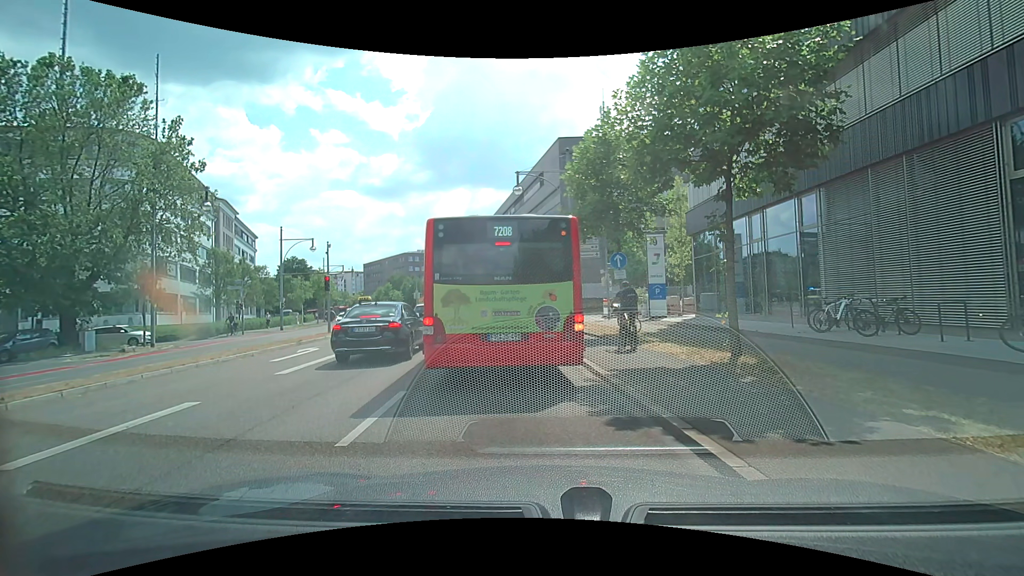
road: primary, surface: asphalt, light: Day
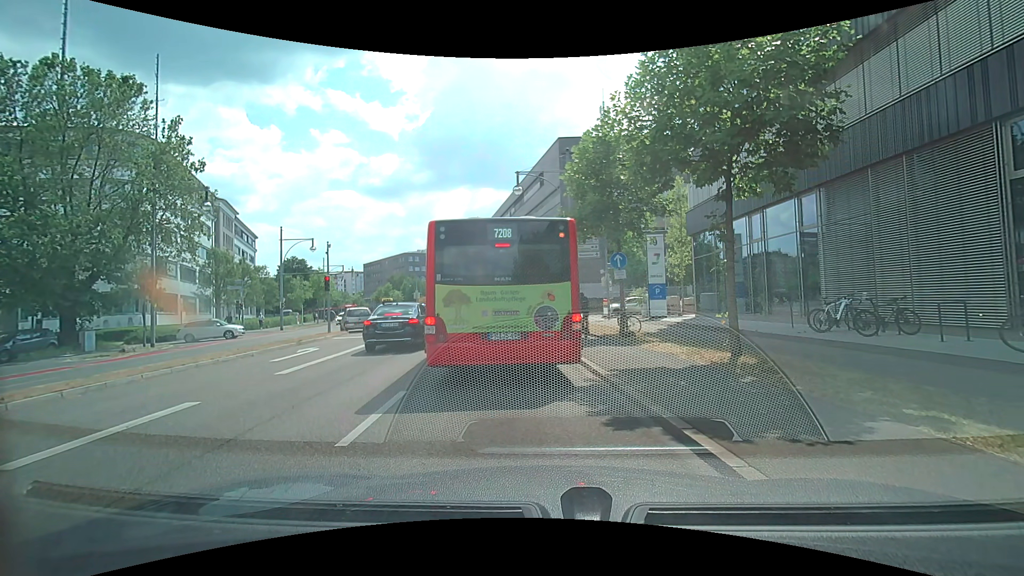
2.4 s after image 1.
(0.0, 0.0) m; 0°
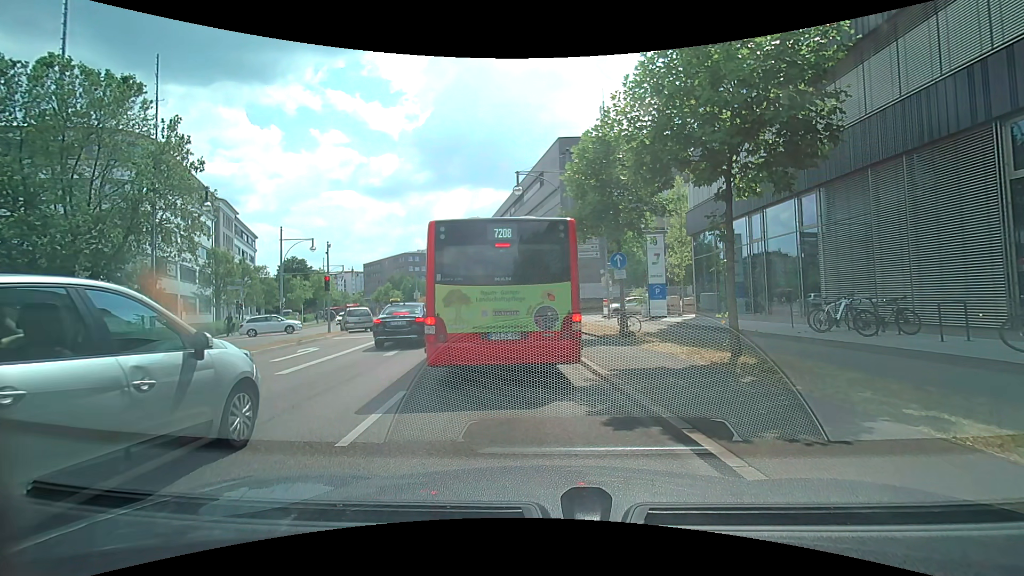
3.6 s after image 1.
(0.0, 0.0) m; 0°
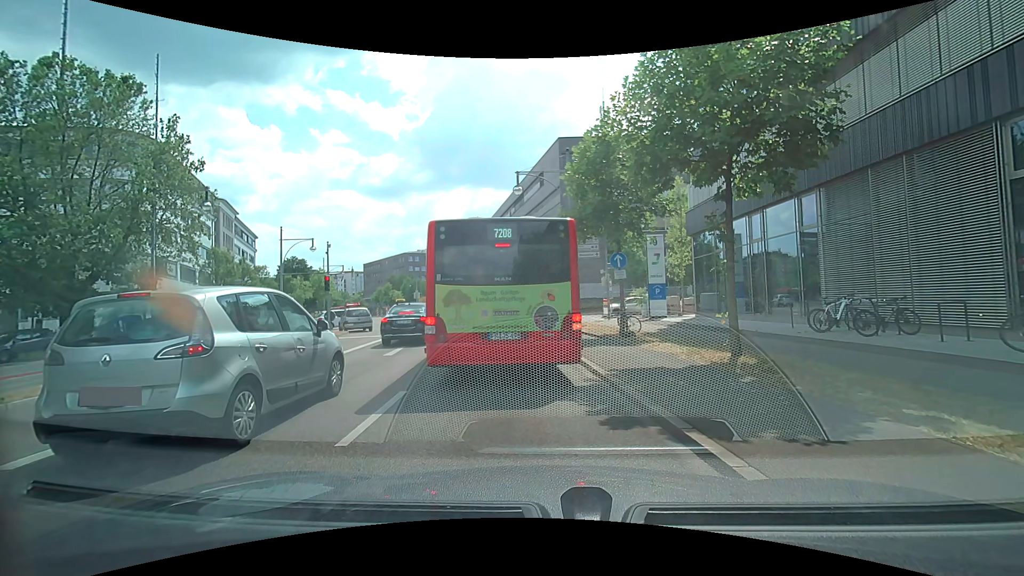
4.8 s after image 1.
(0.0, 0.0) m; 0°
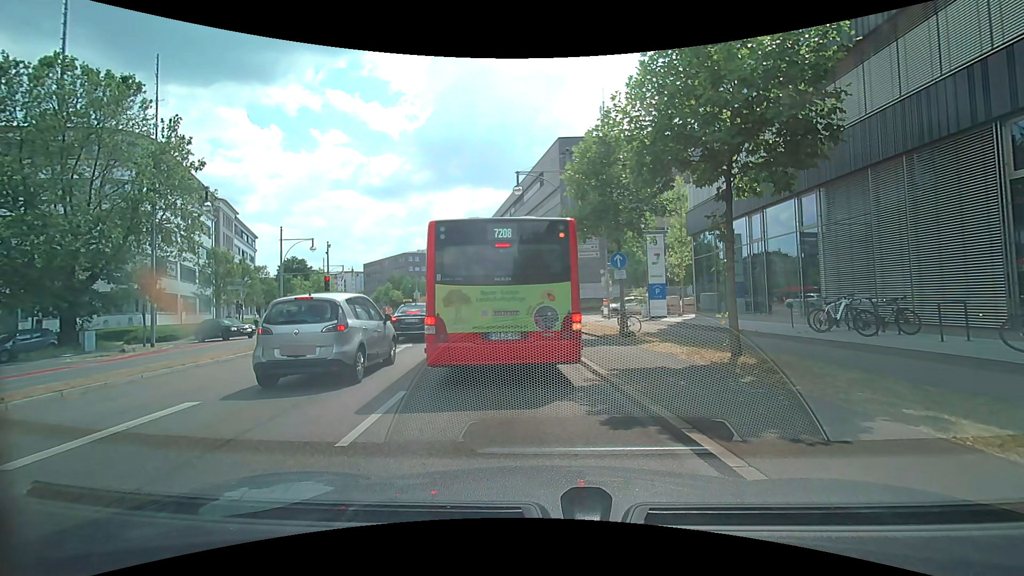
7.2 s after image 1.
(0.0, 0.0) m; 0°
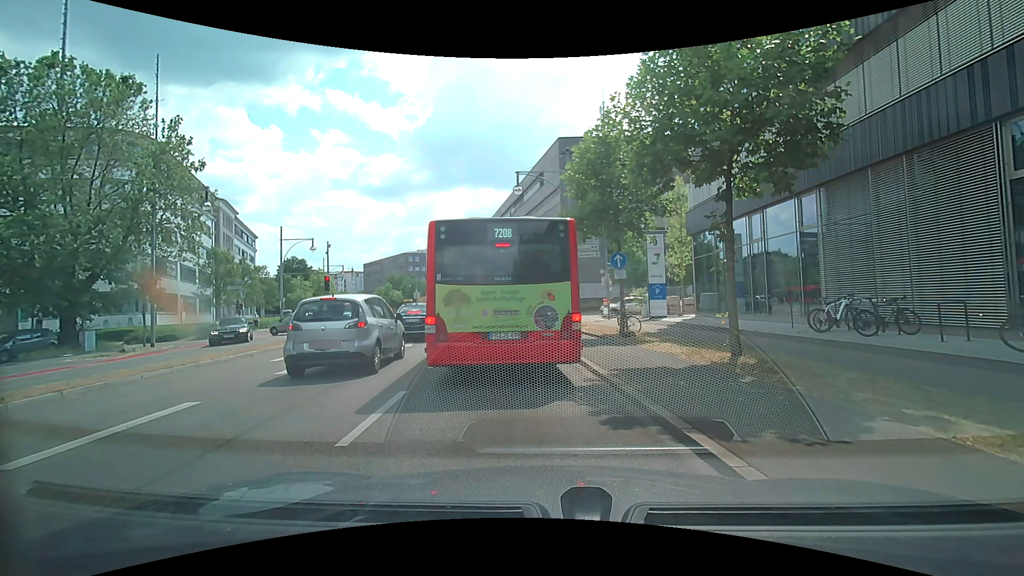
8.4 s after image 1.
(0.0, 0.0) m; 0°
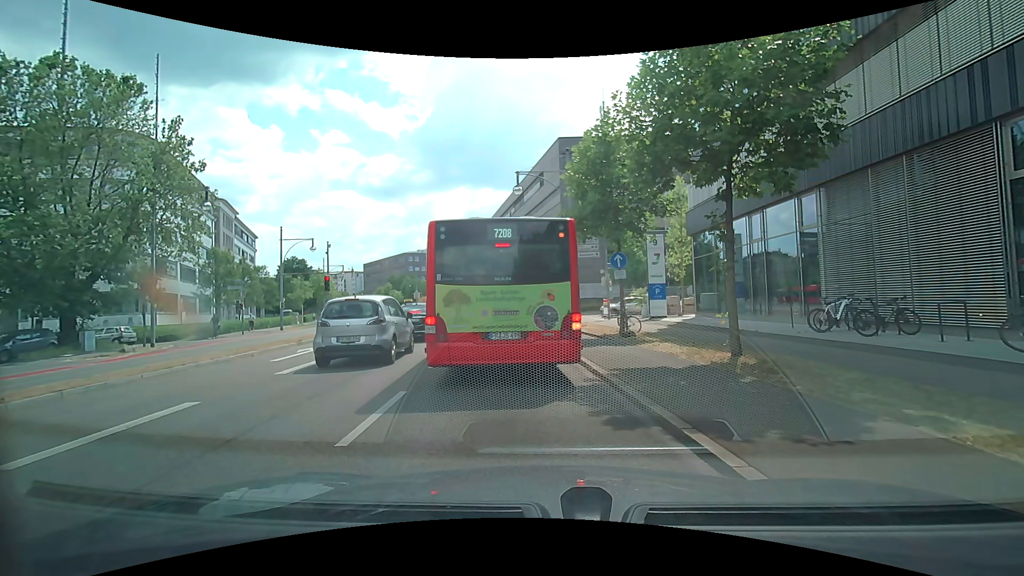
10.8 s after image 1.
(0.0, 0.0) m; 0°
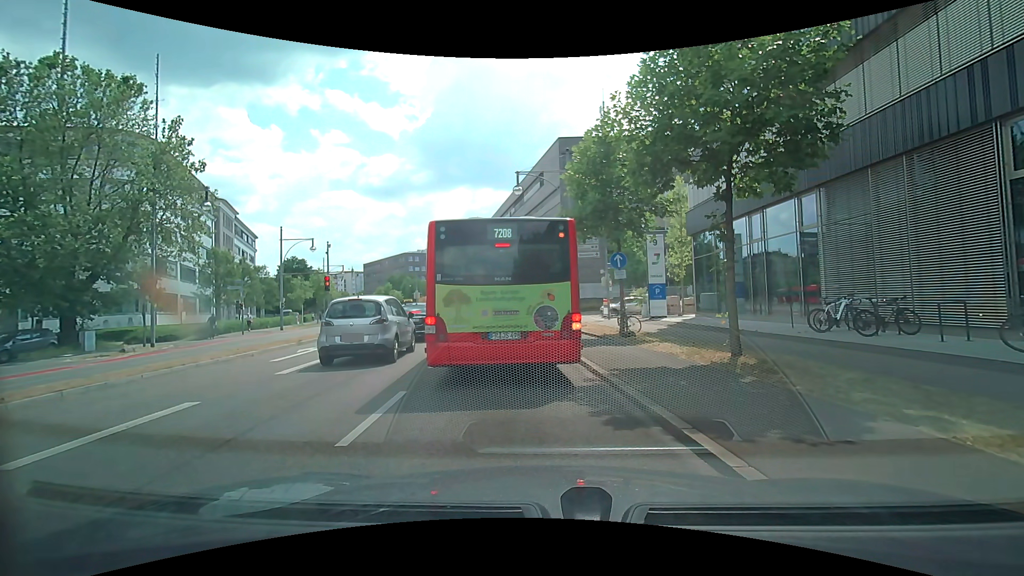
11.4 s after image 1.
(0.0, 0.0) m; 0°
(0, +10) (-1, +20) (-2, +30) (-4, +40) (-5, +50) (-7, +59) (-10, +69) (-13, +79) (-16, +88) (-19, +98) m
